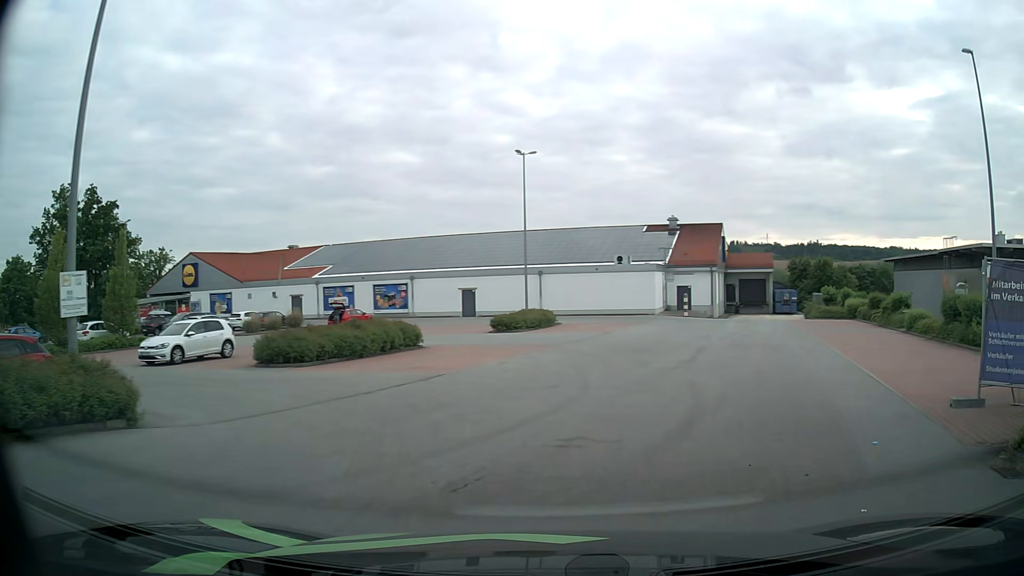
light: Day
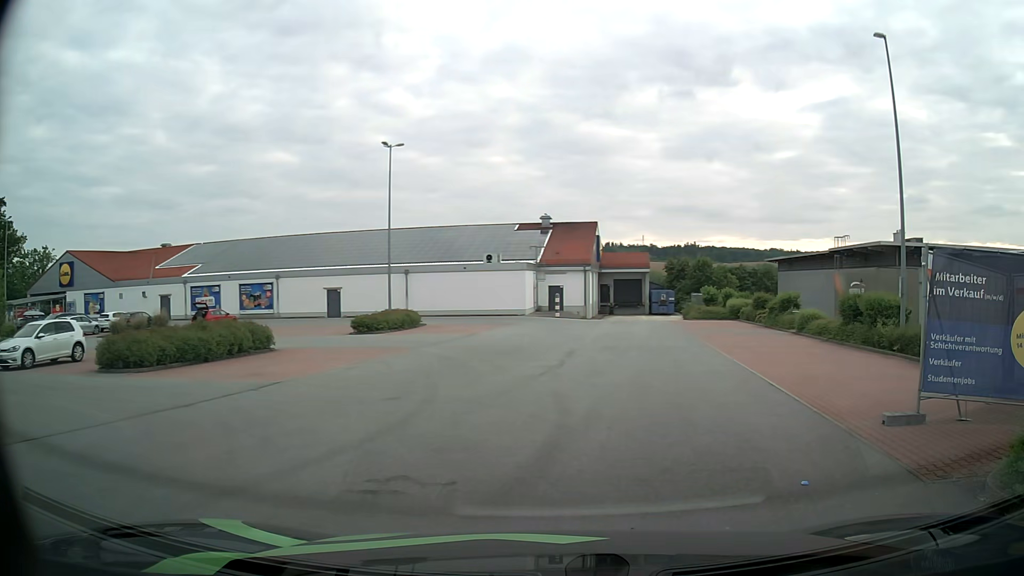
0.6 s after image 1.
(+0.2, +2.0) m; +10°
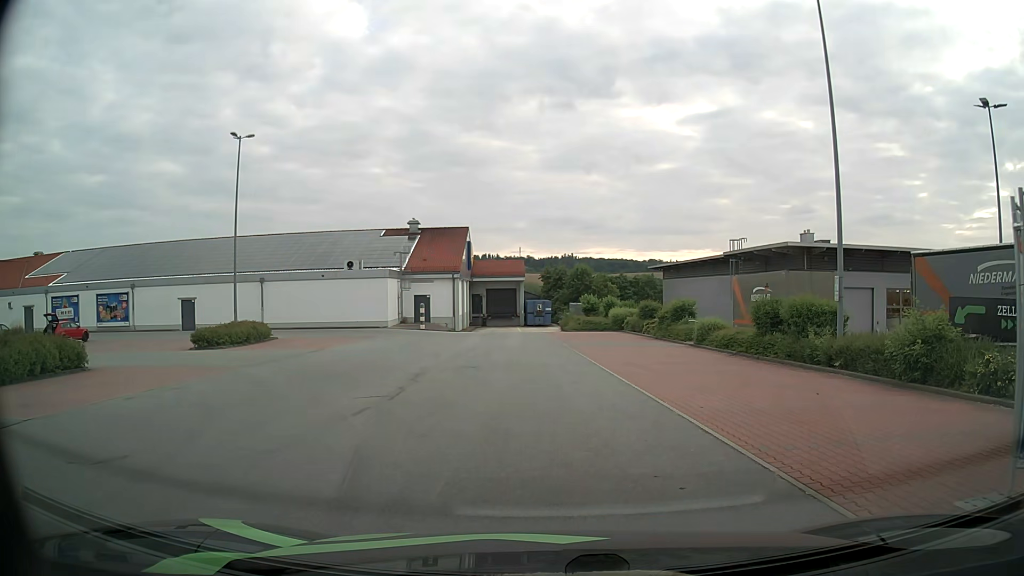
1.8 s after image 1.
(+0.6, +4.4) m; +12°
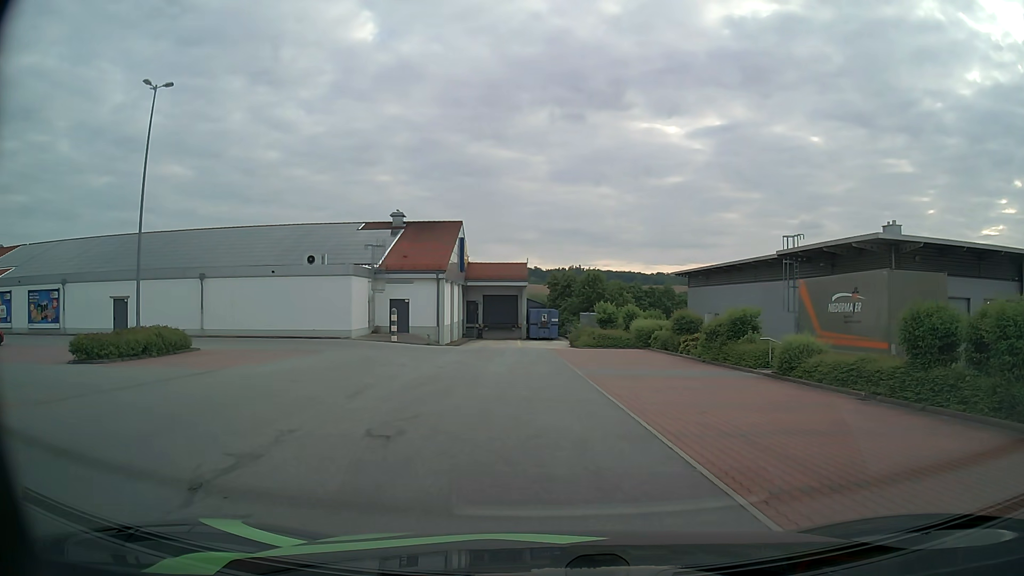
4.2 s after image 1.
(-0.1, +9.5) m; -1°
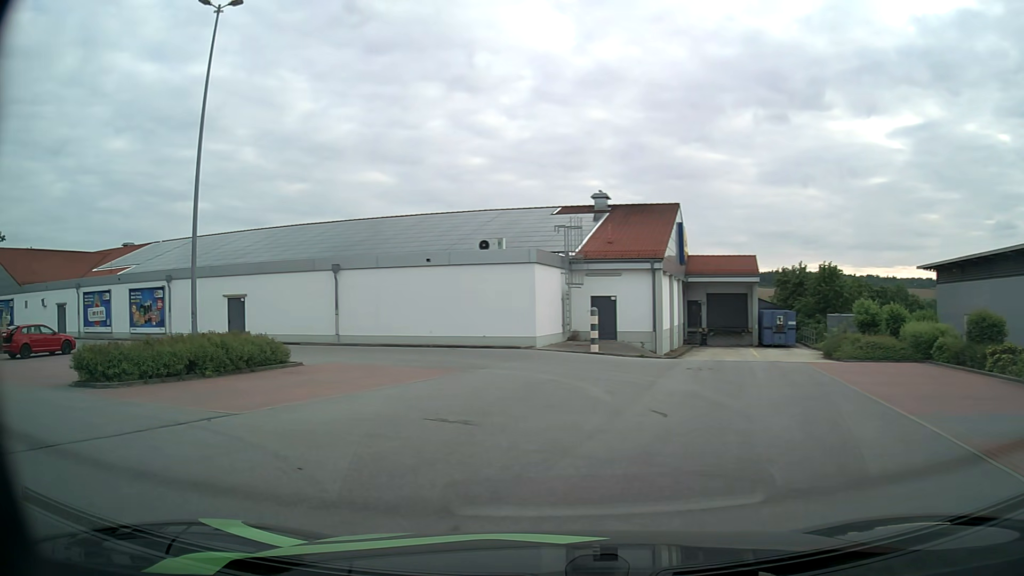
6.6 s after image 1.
(-0.9, +9.2) m; -18°
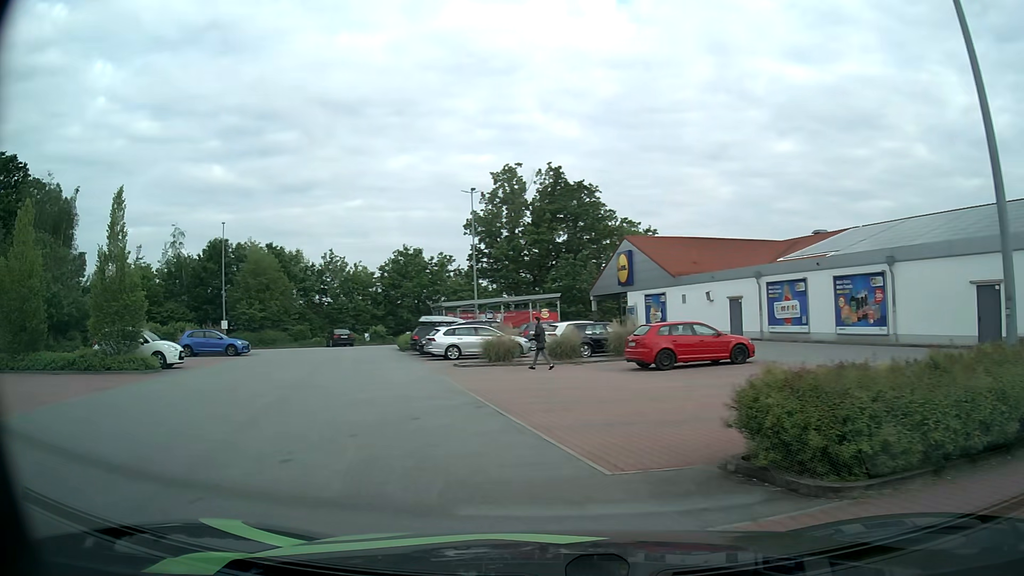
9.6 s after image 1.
(-4.9, +8.4) m; -60°
